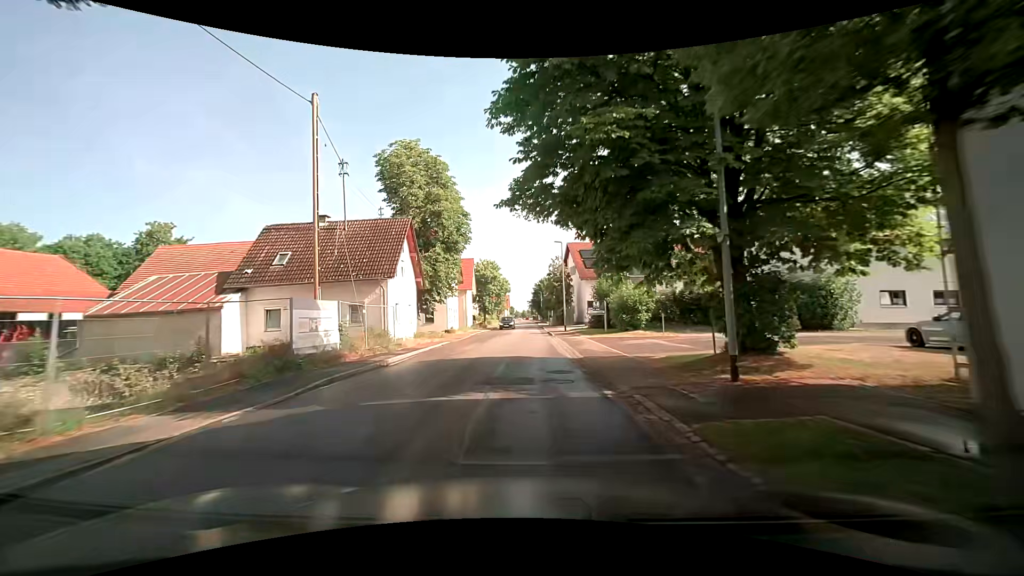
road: tertiary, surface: asphalt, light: Day
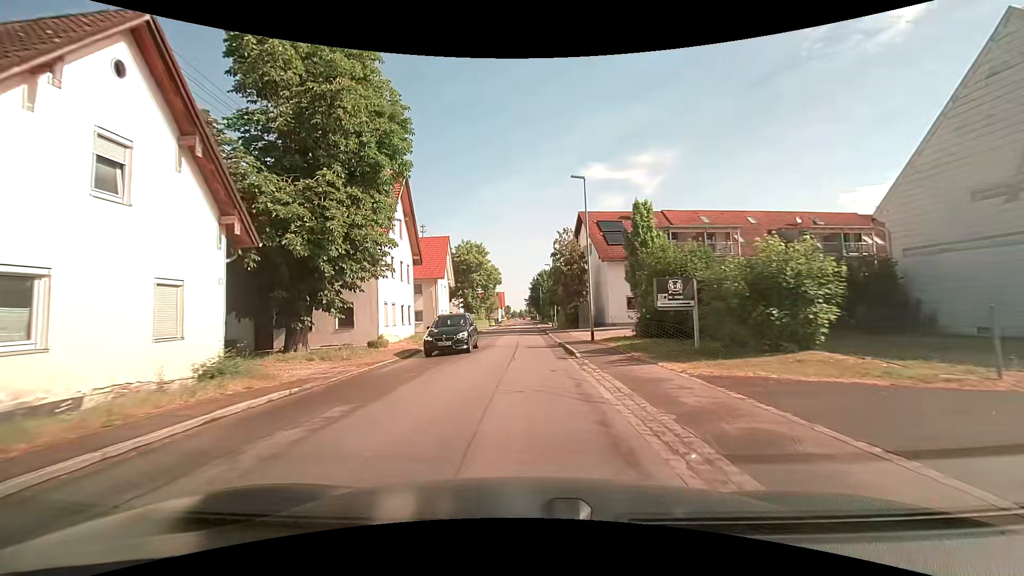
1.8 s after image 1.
(+0.1, +19.9) m; 0°
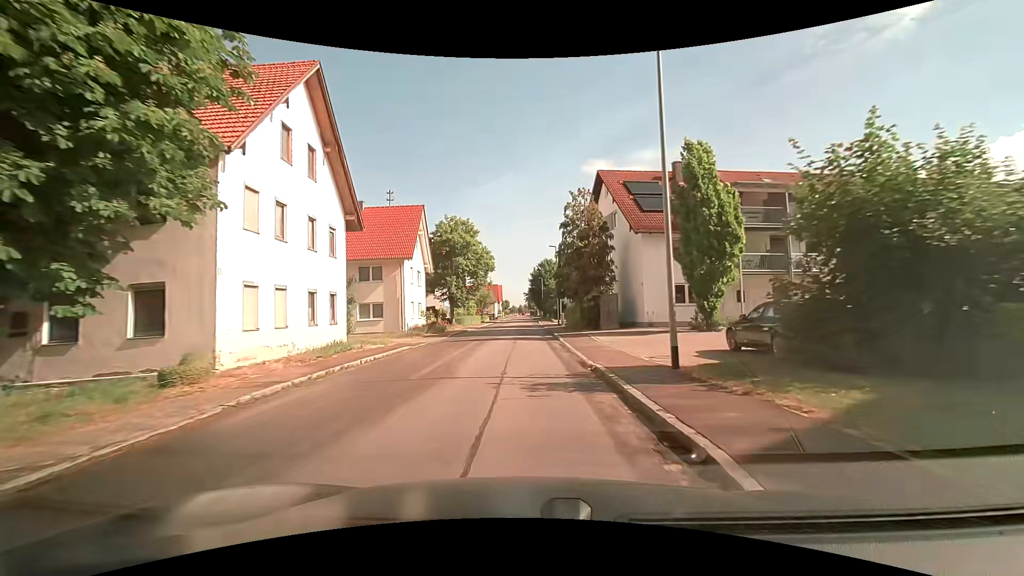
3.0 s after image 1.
(+0.2, +13.0) m; +2°
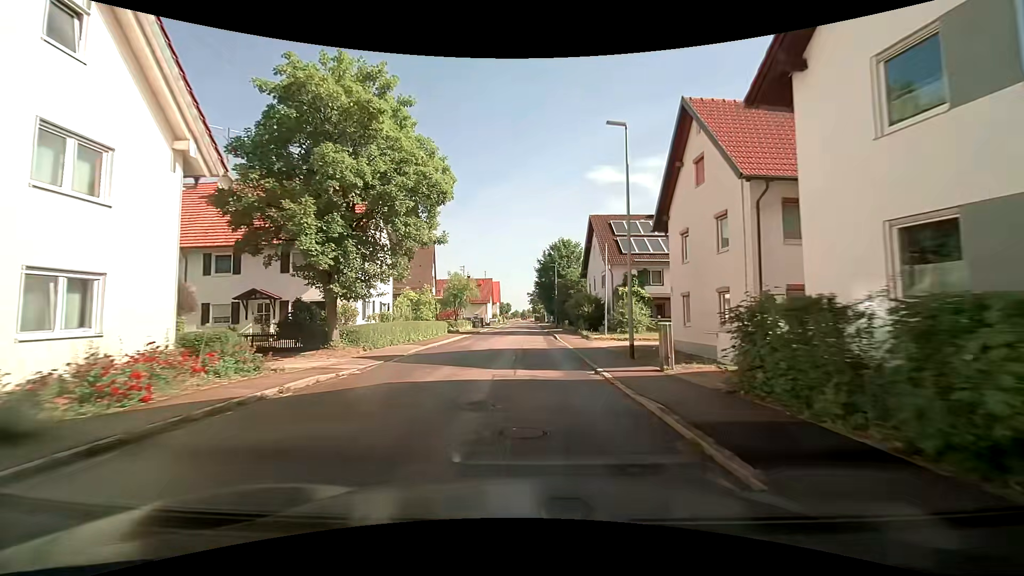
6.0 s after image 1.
(-0.9, +32.2) m; -2°
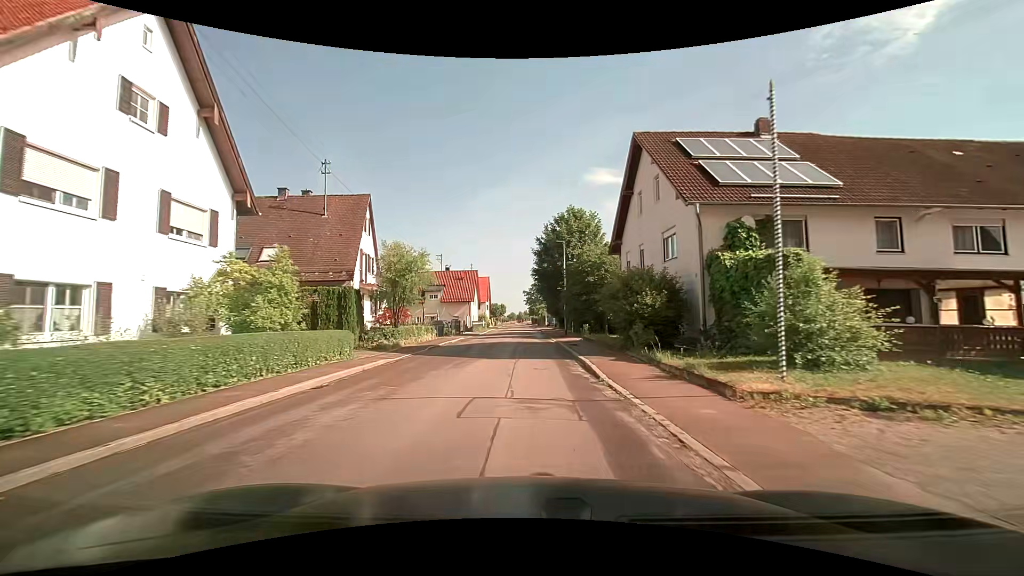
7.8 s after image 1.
(+0.2, +20.0) m; +1°
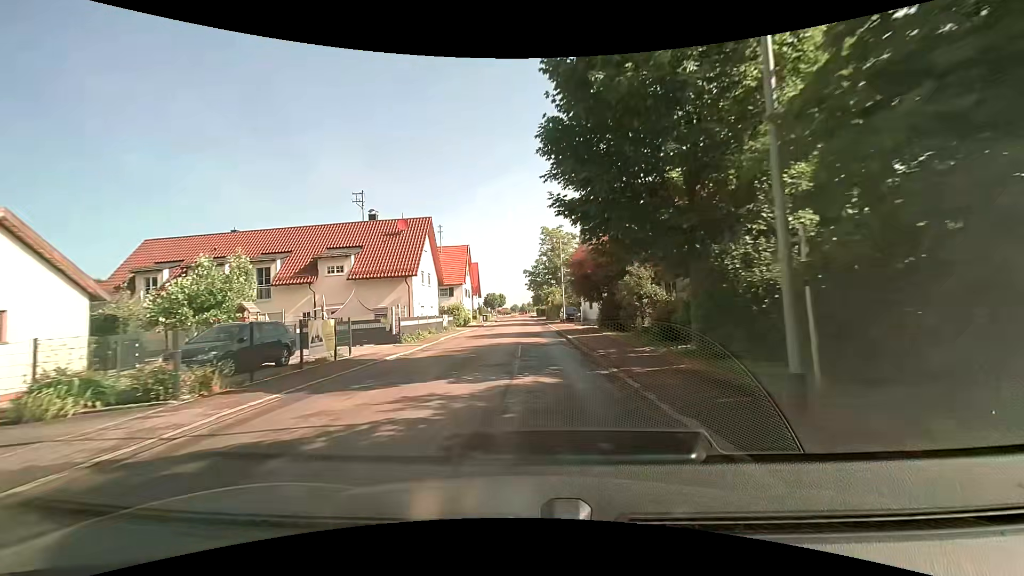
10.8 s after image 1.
(+0.1, +34.5) m; 0°
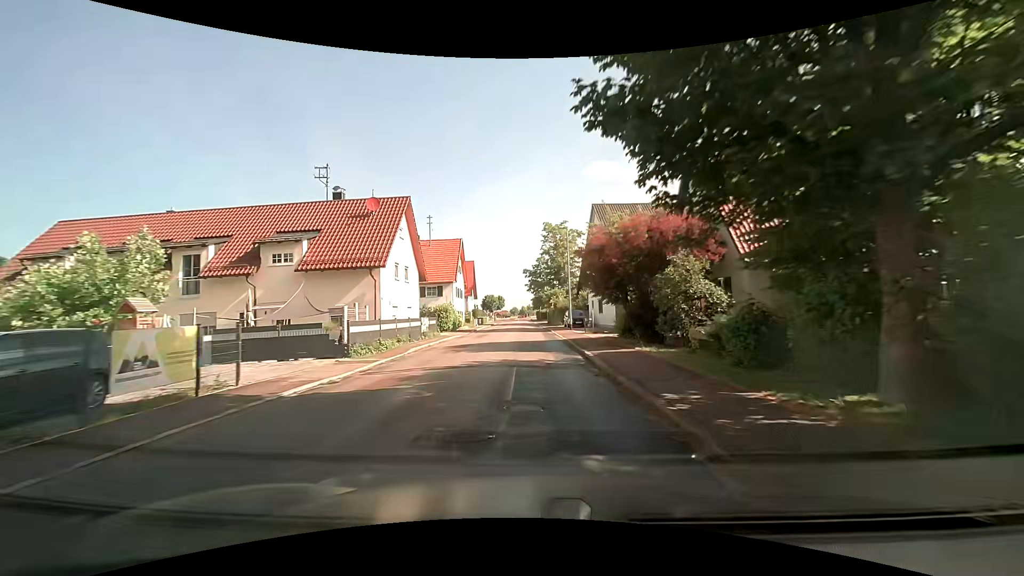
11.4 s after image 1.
(0.0, +7.0) m; 0°
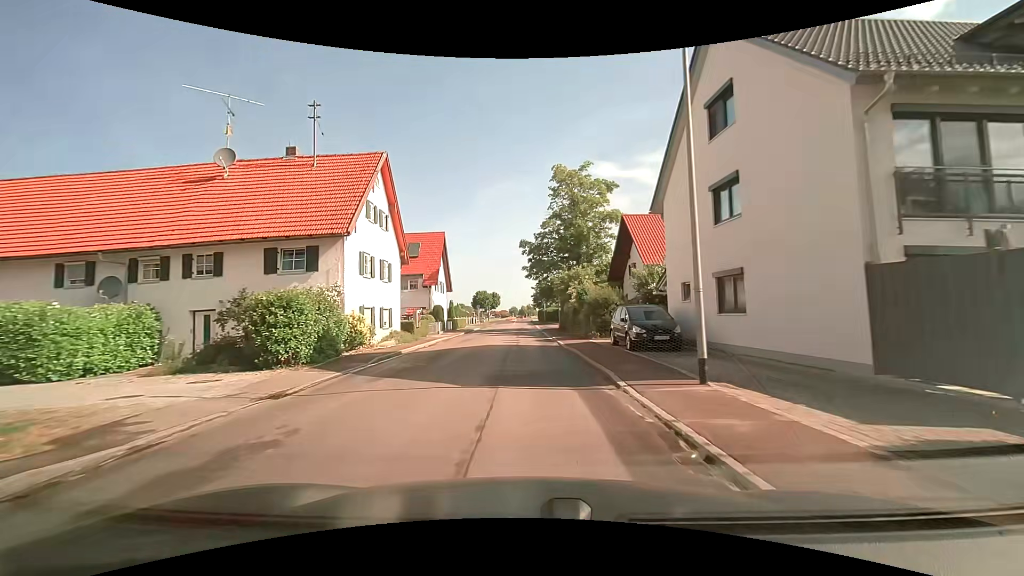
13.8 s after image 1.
(-0.3, +28.1) m; -1°
(0, +10) (0, +20) (0, +30) (0, +40) (0, +50) (-1, +60) (-1, +70) (-1, +80) (-1, +90) (-1, +100) m
